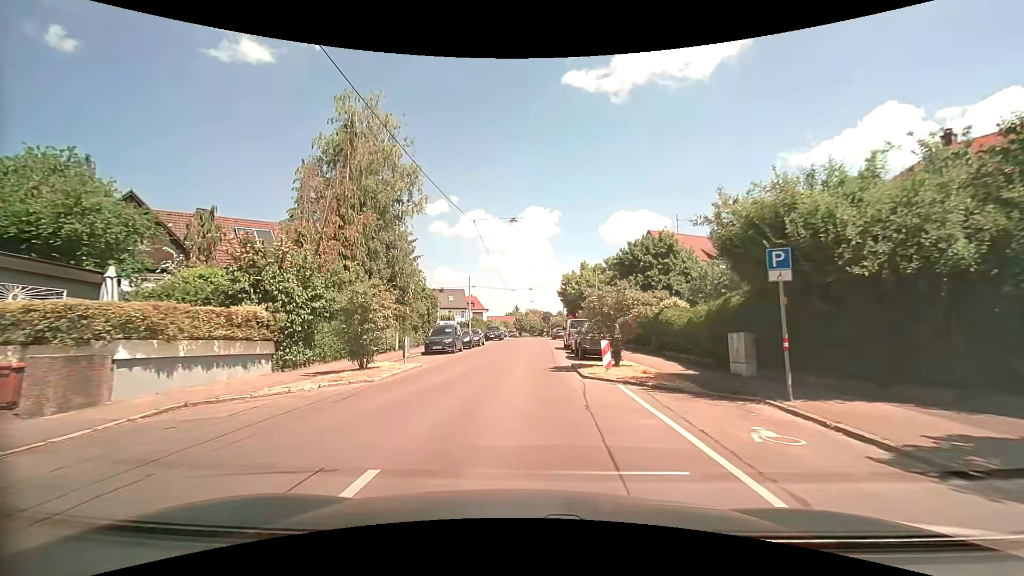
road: residential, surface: asphalt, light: Day
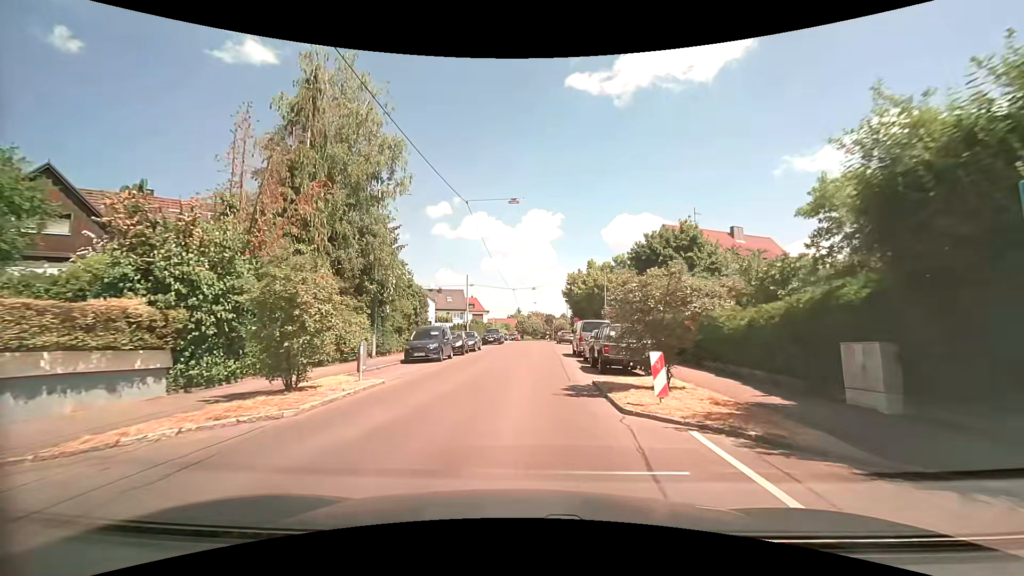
(0.0, +5.2) m; 0°
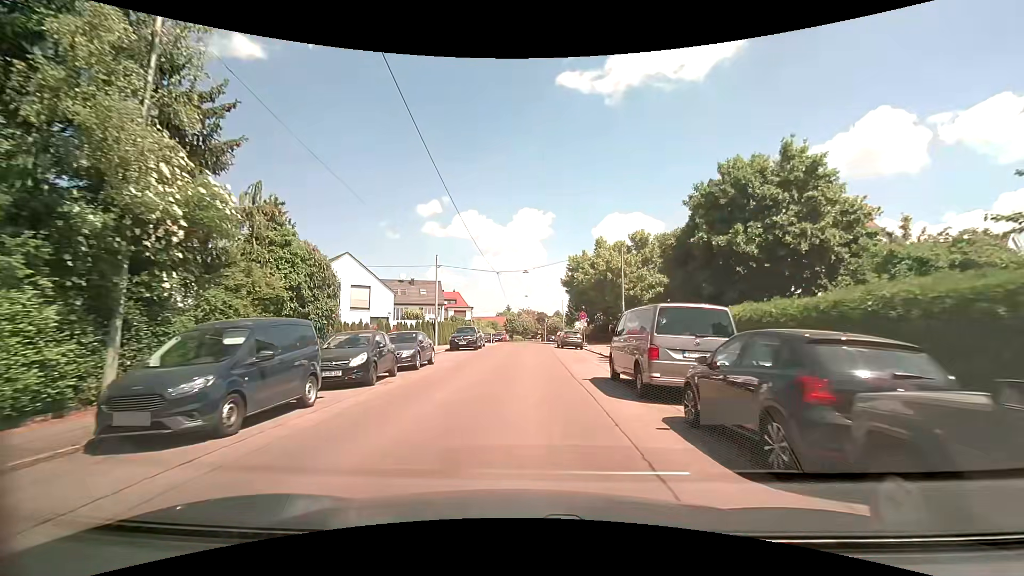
(+0.1, +16.1) m; +1°
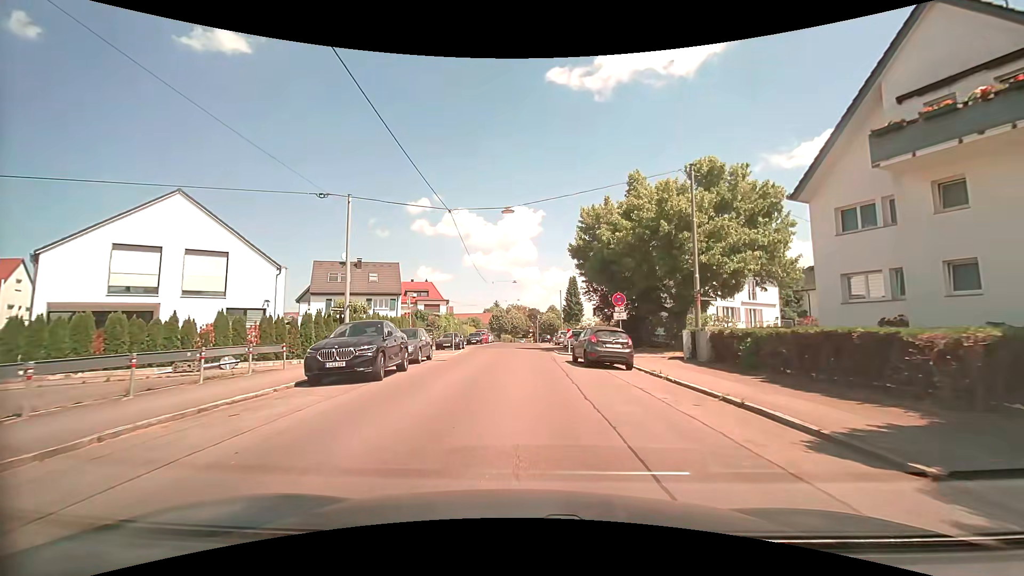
(+0.2, +21.1) m; +1°
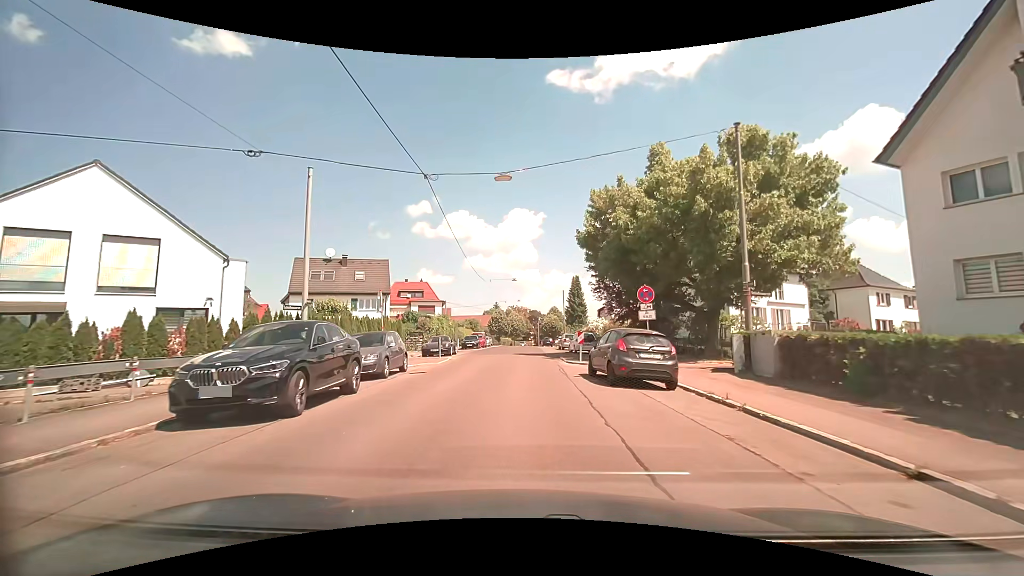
(0.0, +5.0) m; 0°
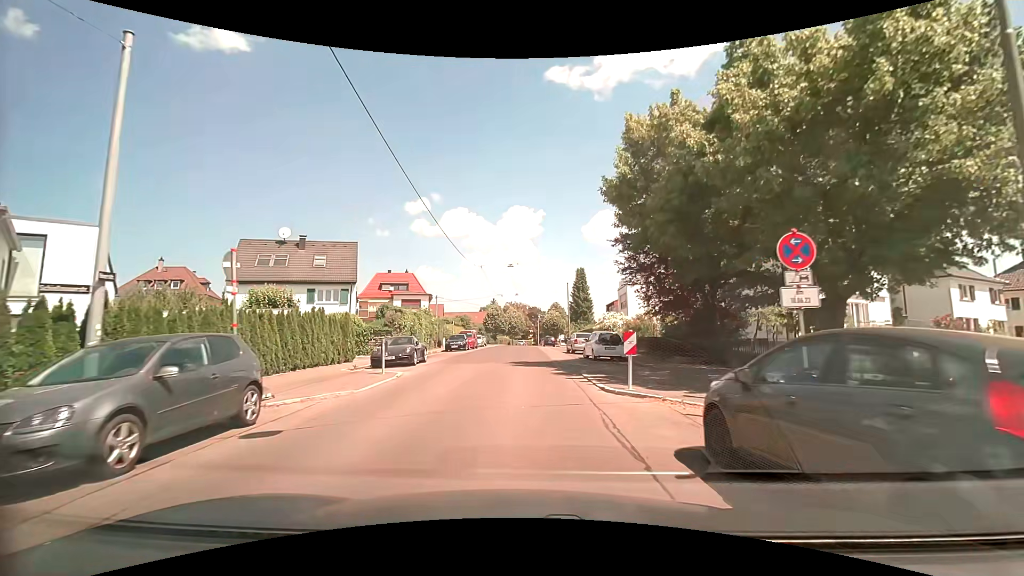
(0.0, +10.1) m; 0°
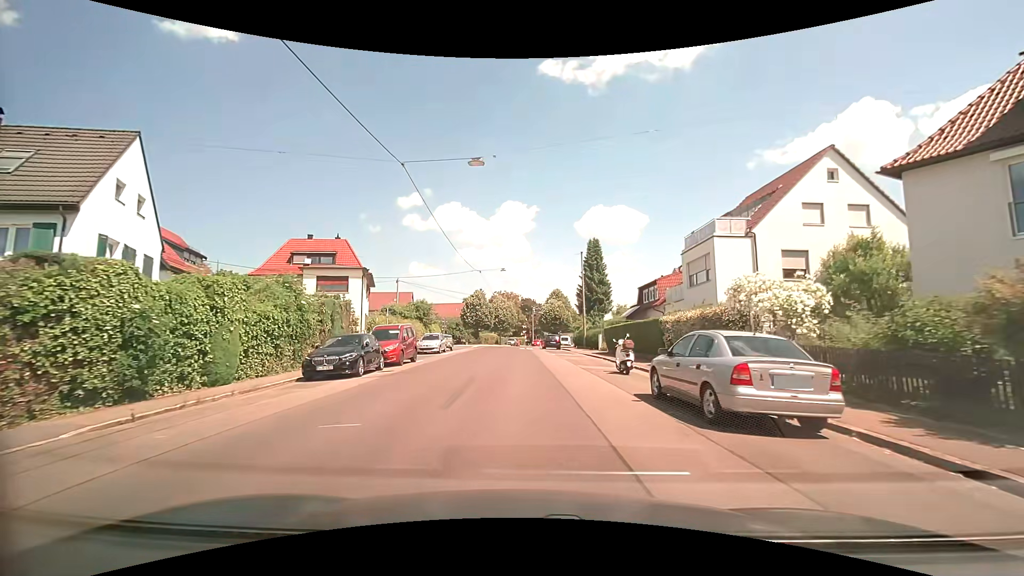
(+0.1, +25.6) m; +1°
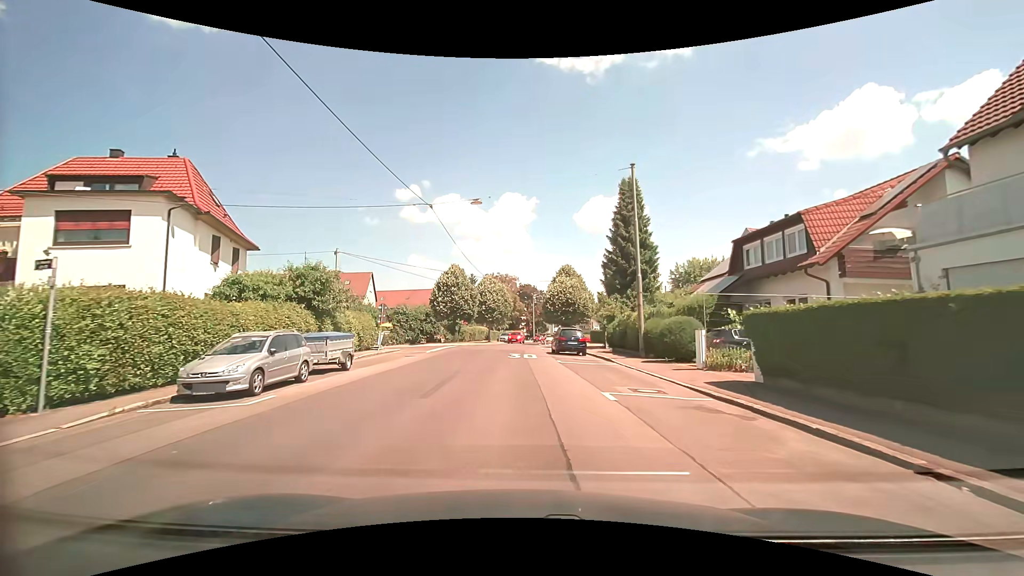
(0.0, +23.2) m; -1°
(0, +10) (0, +20) (0, +30) (-1, +40) (-8, +46) (-18, +46) (-27, +43) (-37, +40) (-46, +37) (-56, +34) m
